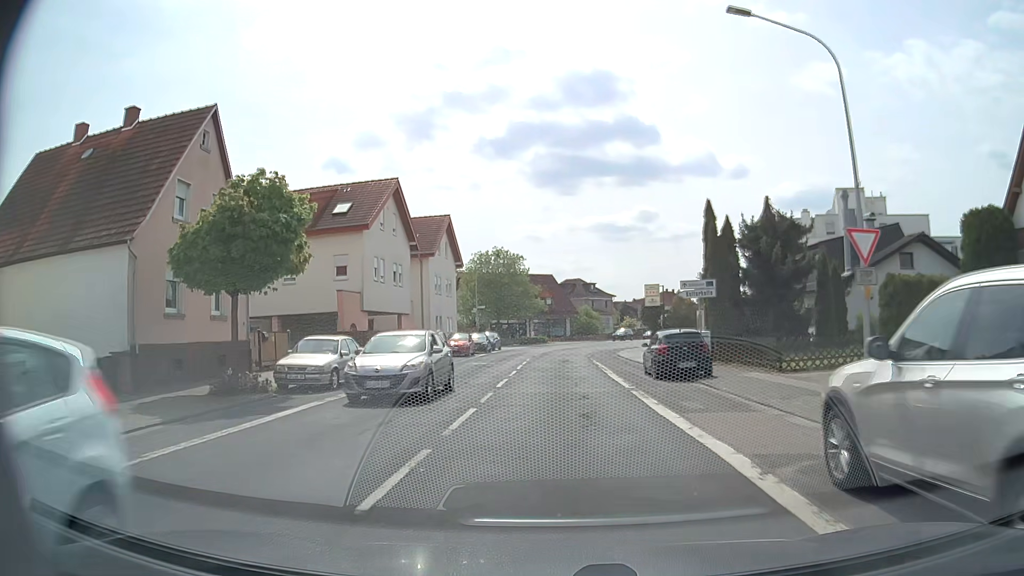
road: secondary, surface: asphalt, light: Day
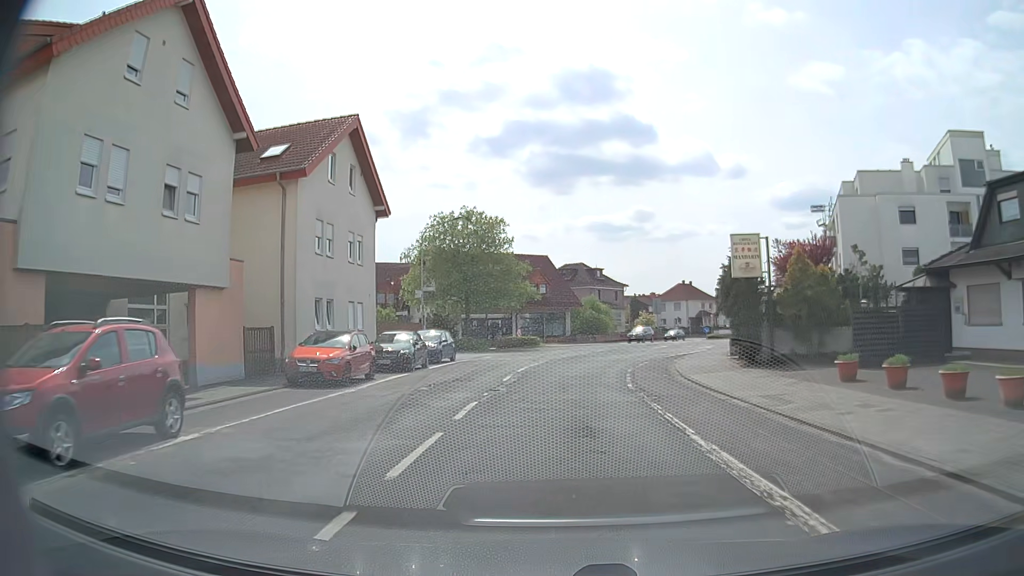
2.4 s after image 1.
(+0.3, +24.5) m; +1°
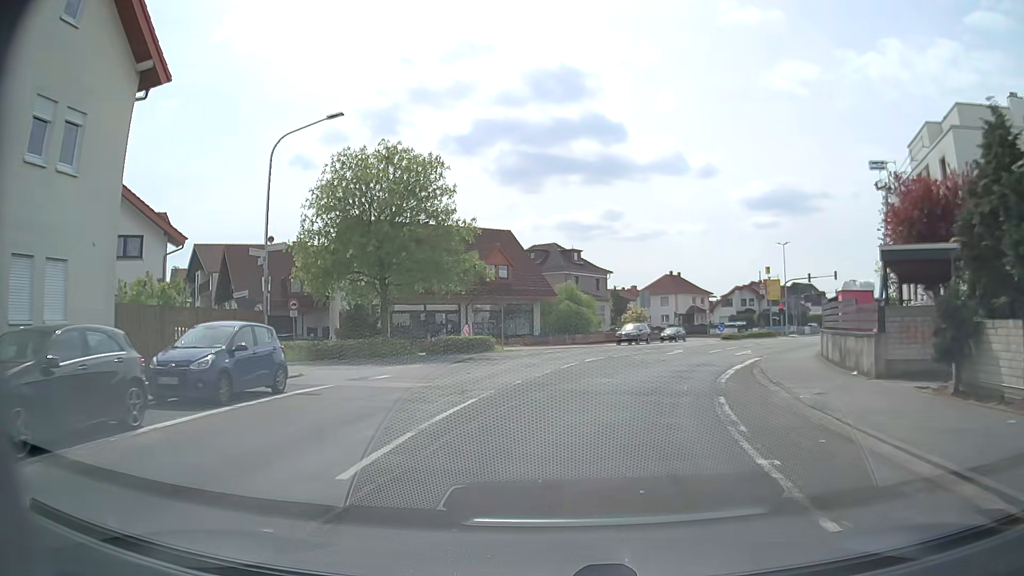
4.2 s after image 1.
(+0.2, +18.4) m; +2°
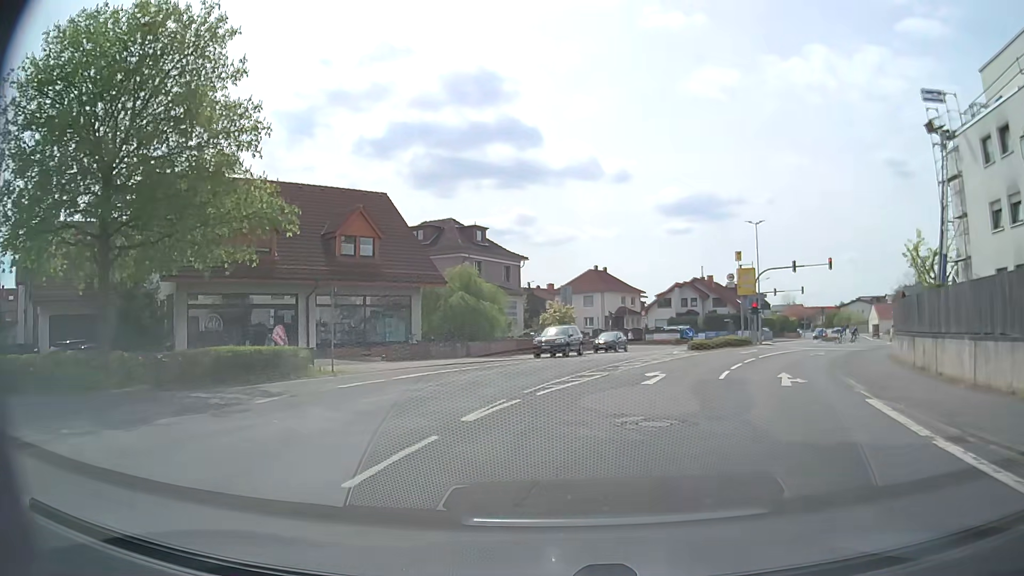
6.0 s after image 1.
(+1.3, +17.9) m; +8°
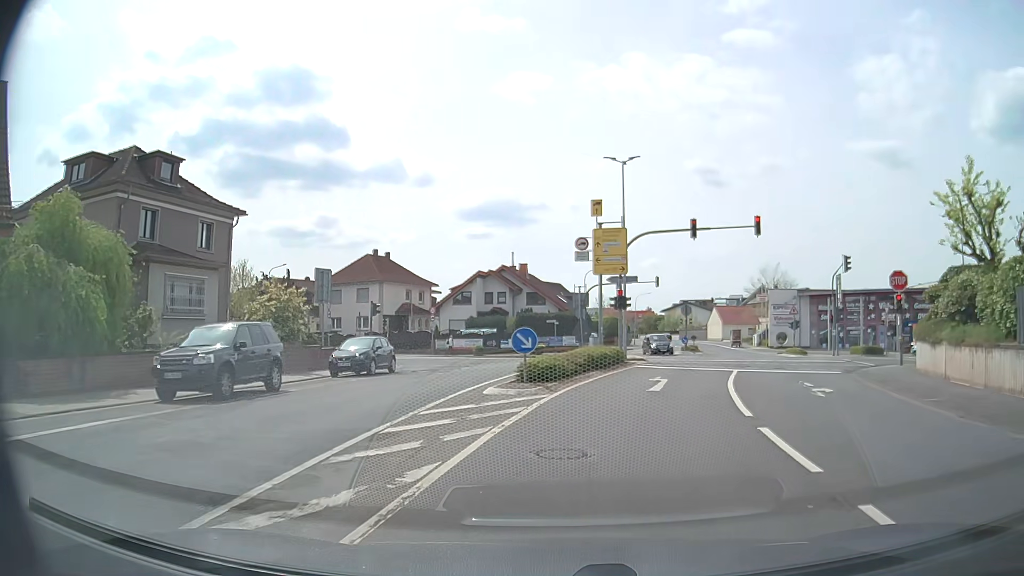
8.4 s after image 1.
(+3.0, +21.6) m; +17°
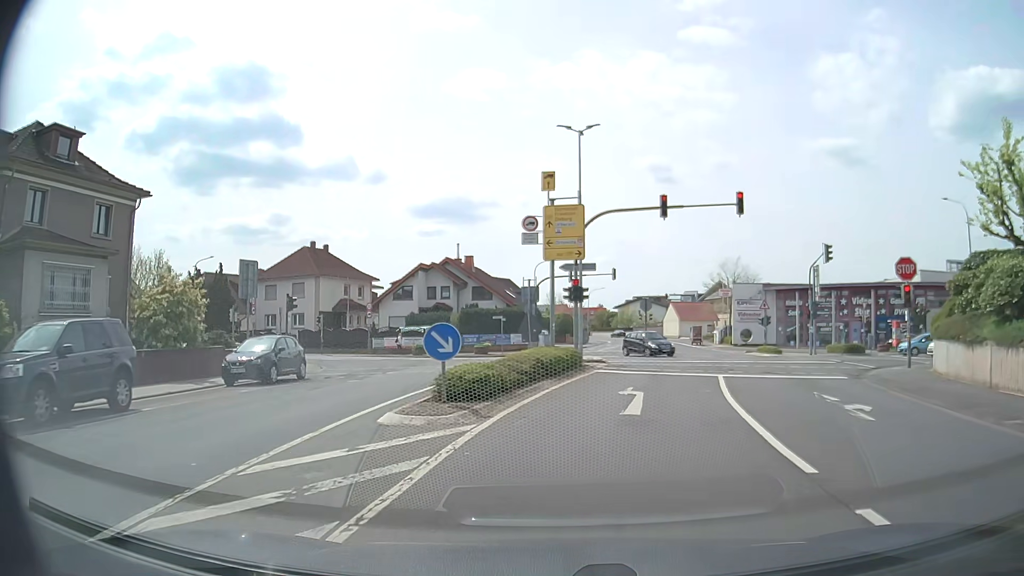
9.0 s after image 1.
(+0.2, +4.7) m; +4°
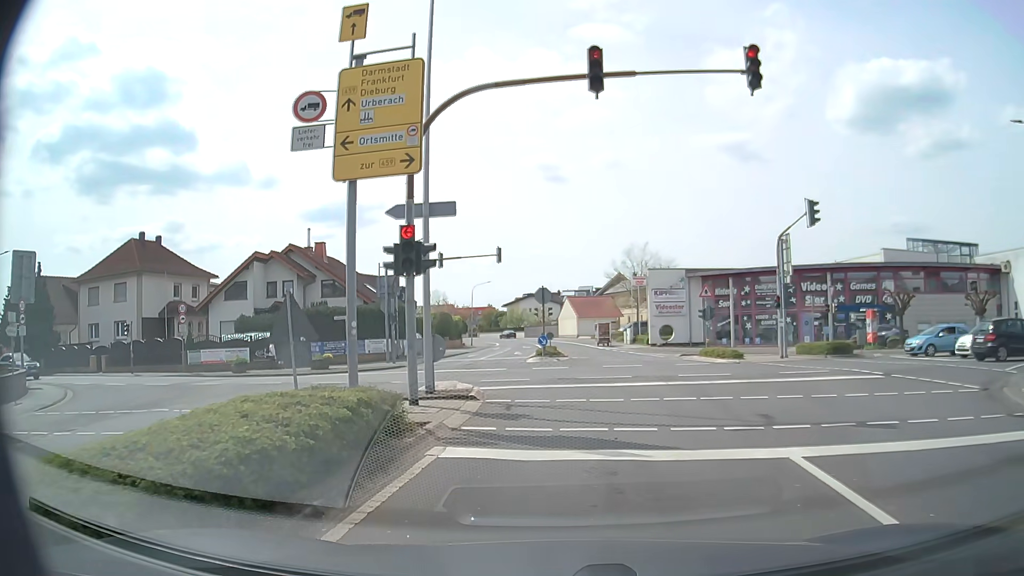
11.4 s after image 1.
(+1.0, +13.0) m; +9°
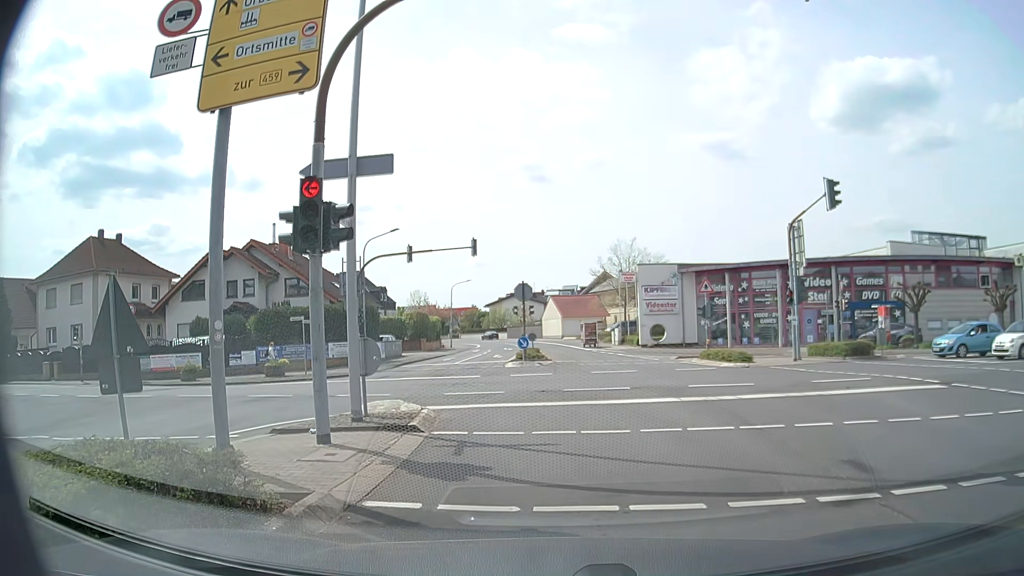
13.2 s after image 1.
(+0.1, +3.7) m; +4°
(-1, +10) (-4, +19) (-12, +25) (-21, +27) (-31, +28) (-41, +29) (-51, +31) (-61, +32) (-71, +33) (-81, +34) m
